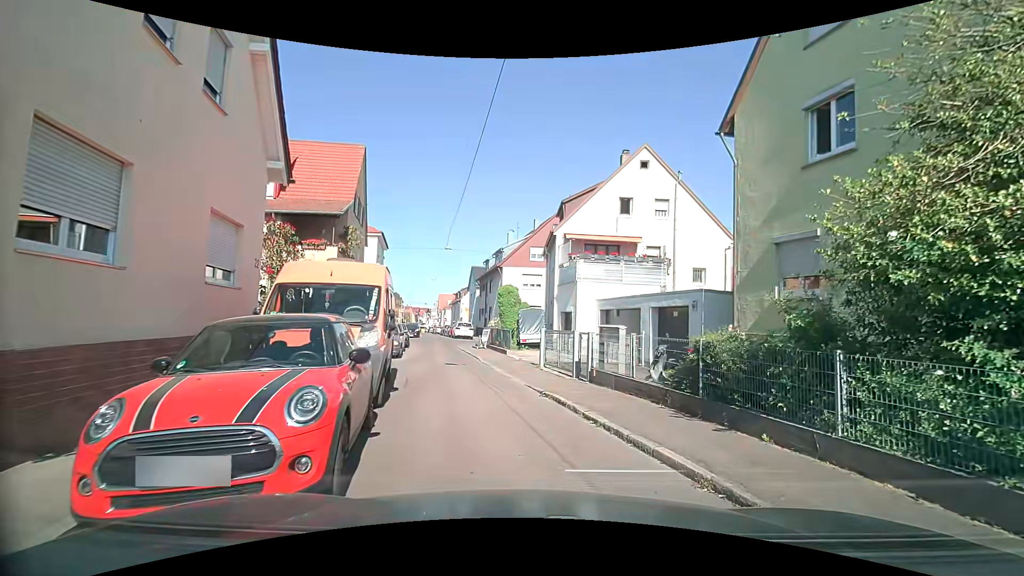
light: Day
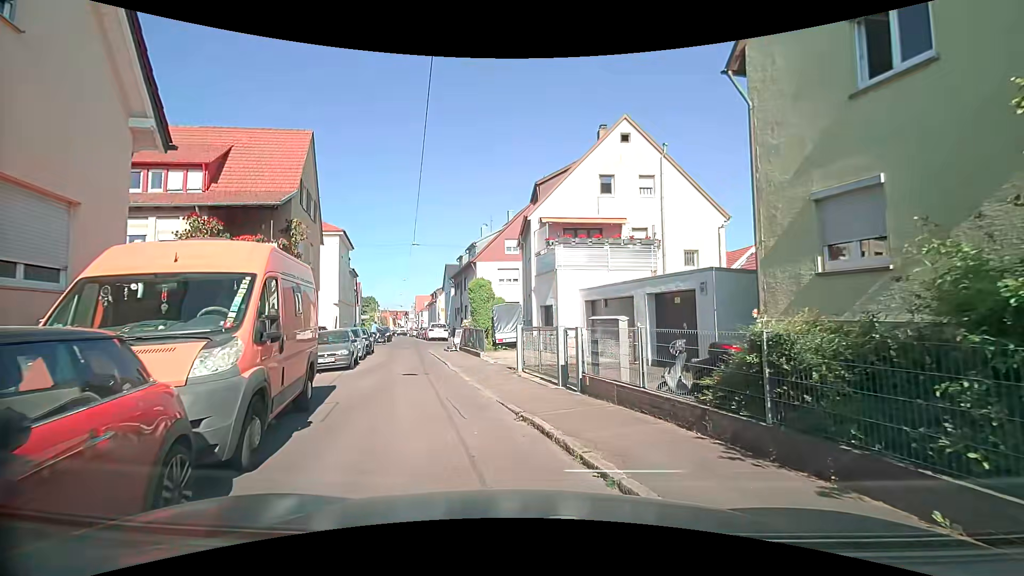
(+0.3, +3.0) m; +4°
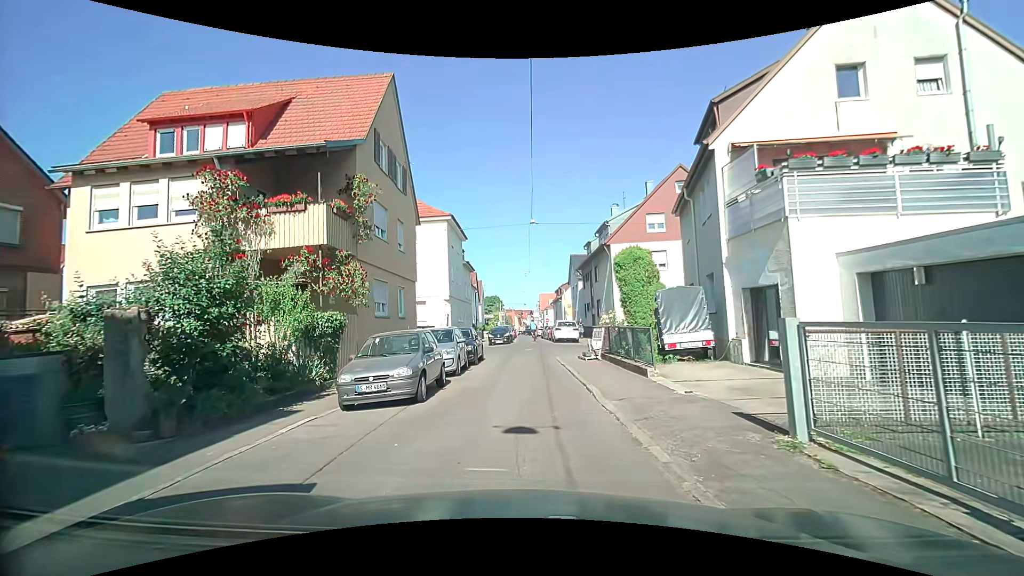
(-1.0, +8.3) m; -13°
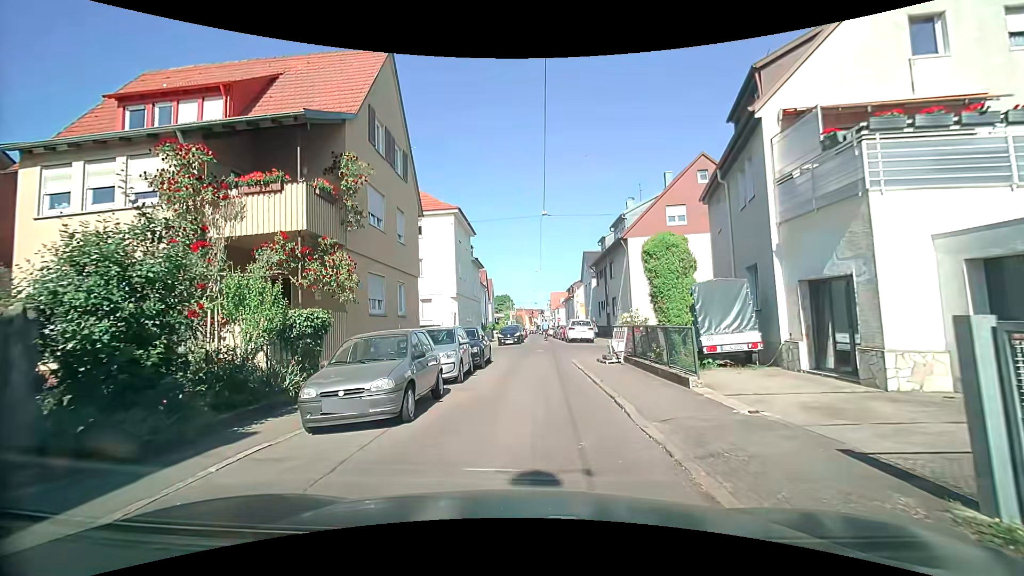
(0.0, +2.1) m; -3°
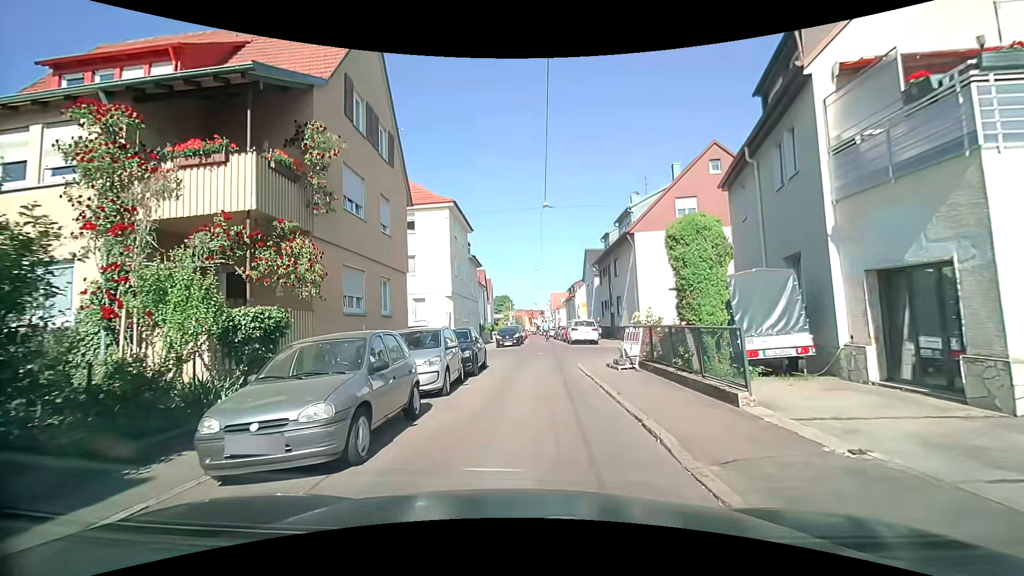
(0.0, +2.2) m; 0°
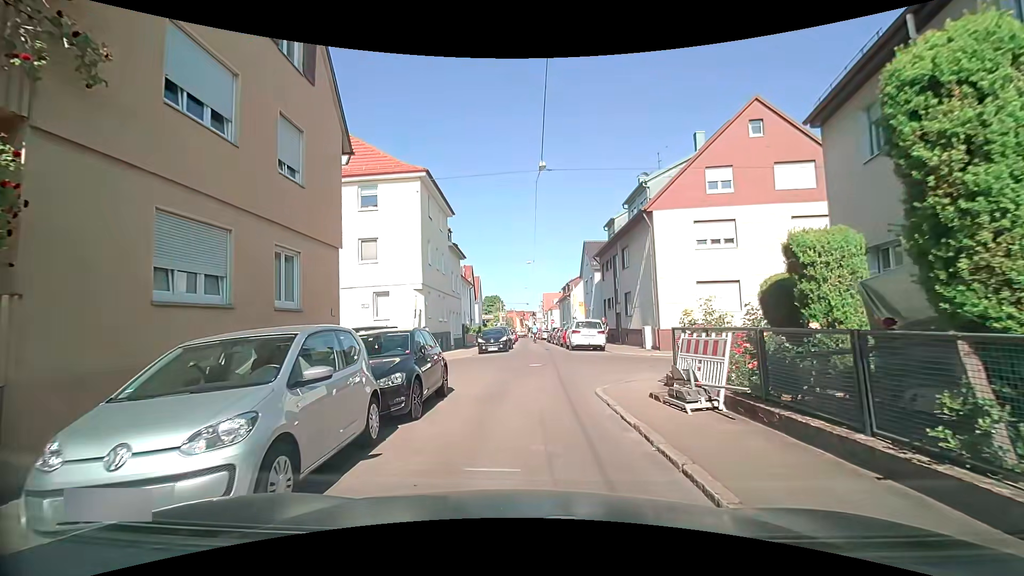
(+0.2, +6.7) m; 0°
